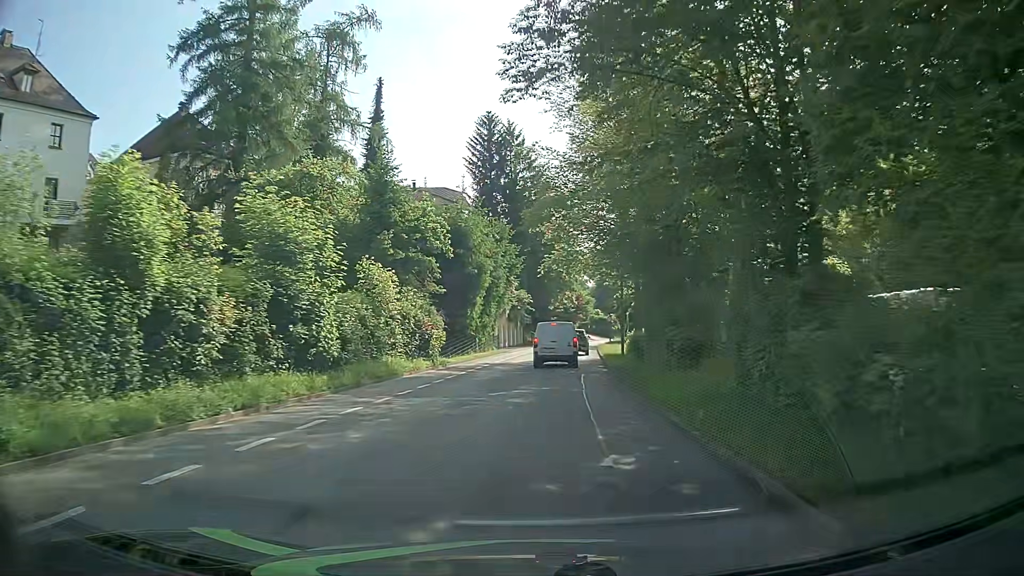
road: tertiary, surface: asphalt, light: Day
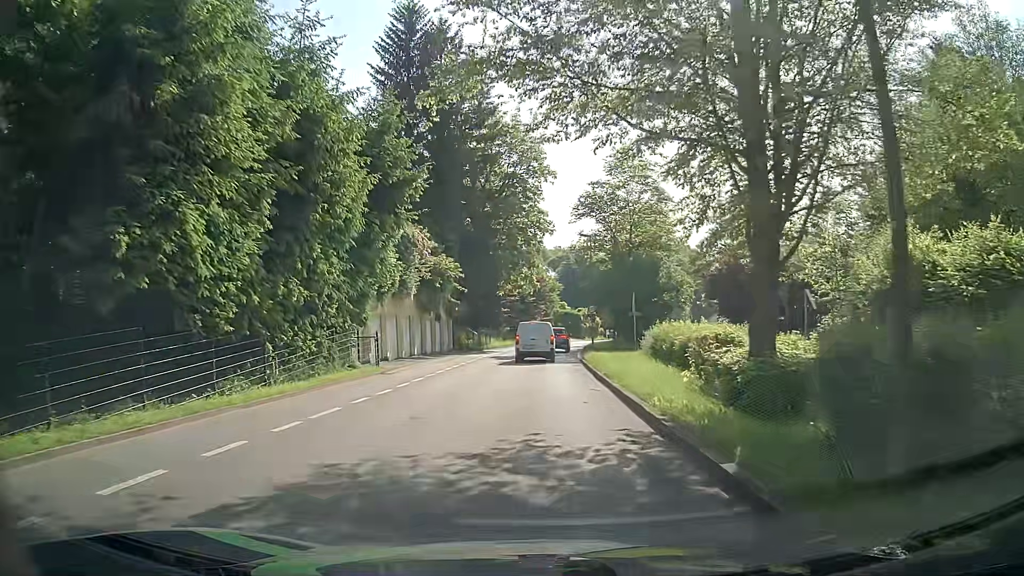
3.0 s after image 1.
(+1.2, +27.9) m; +4°
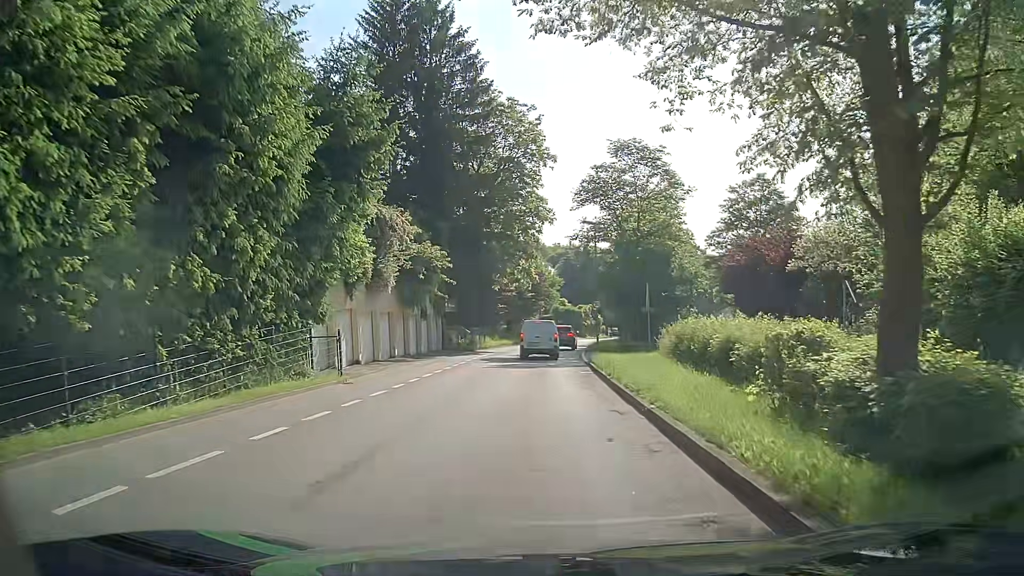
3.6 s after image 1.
(0.0, +4.7) m; +1°
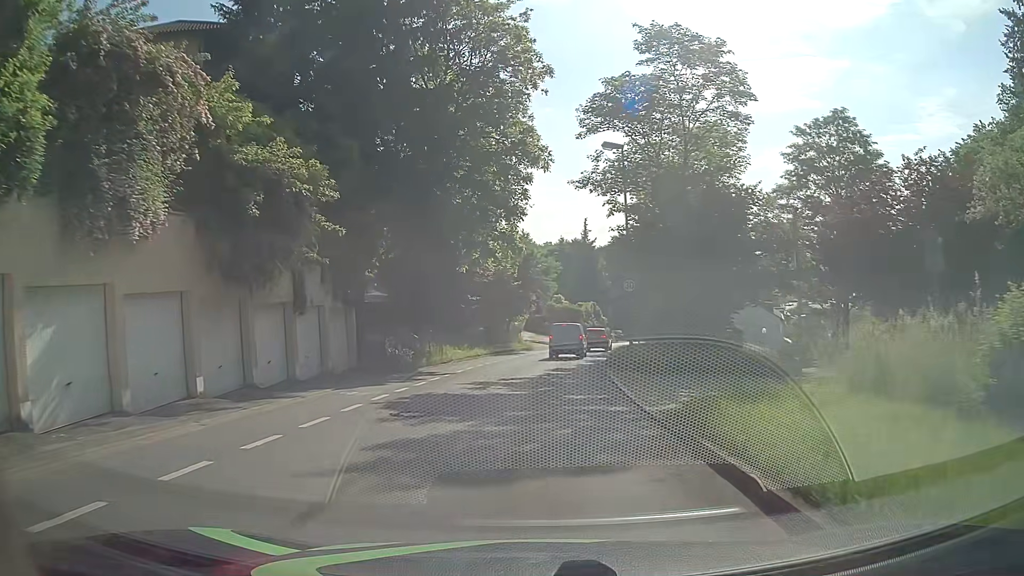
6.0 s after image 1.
(-0.1, +18.5) m; 0°
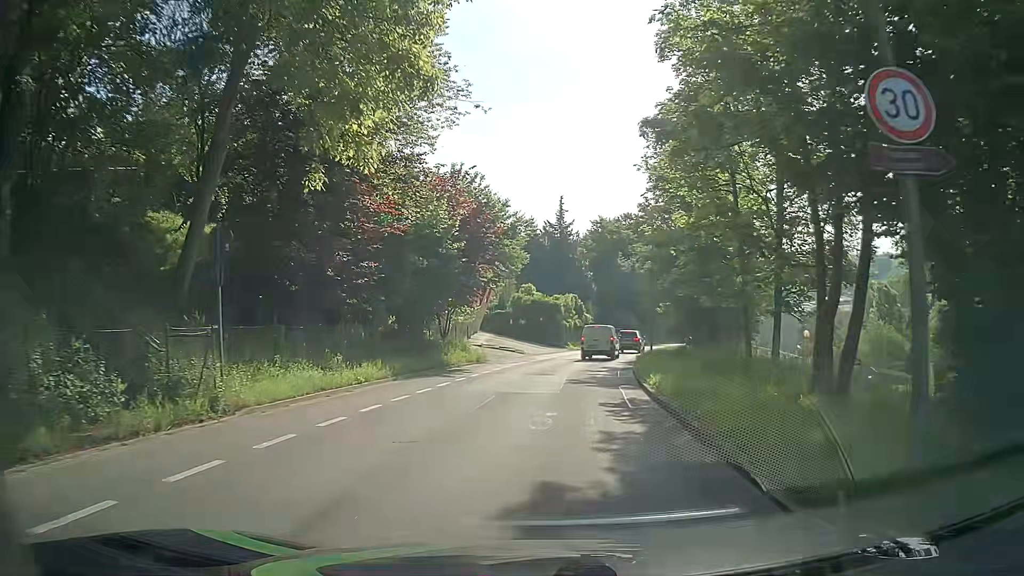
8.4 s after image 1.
(+0.1, +20.0) m; +3°
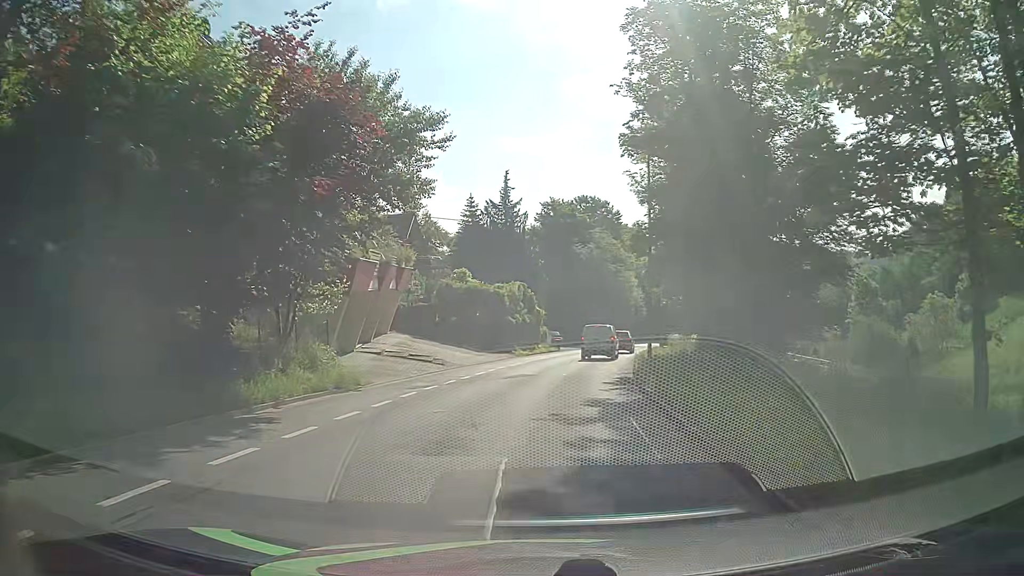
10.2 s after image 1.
(+0.5, +14.7) m; +2°
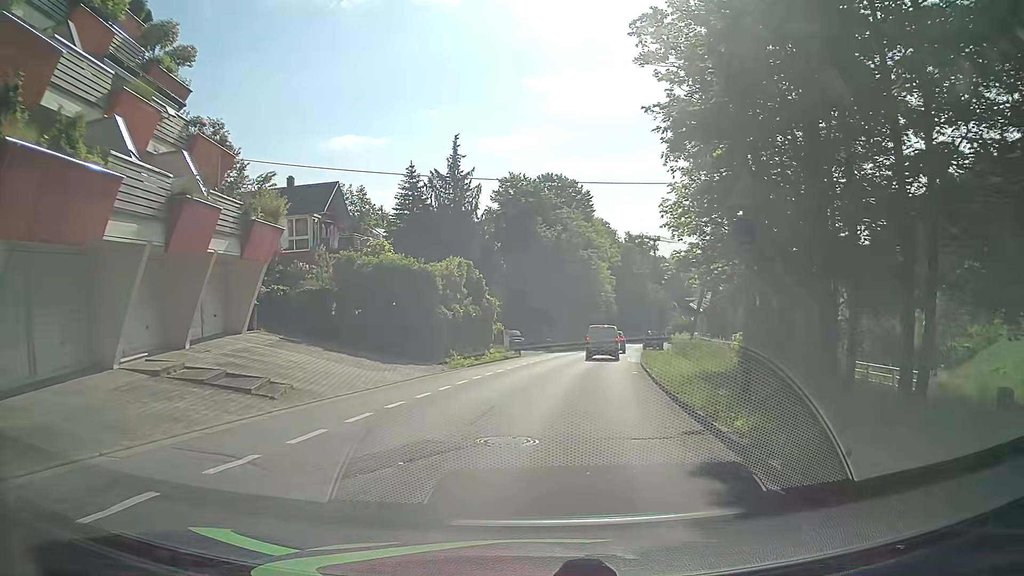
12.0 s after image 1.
(+0.8, +14.3) m; +5°
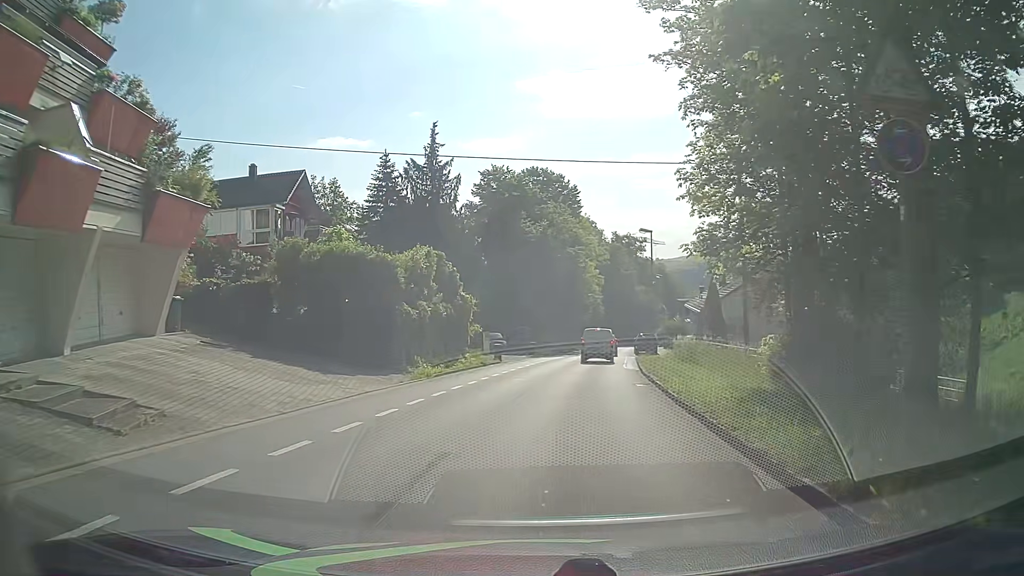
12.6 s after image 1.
(0.0, +4.7) m; +1°
